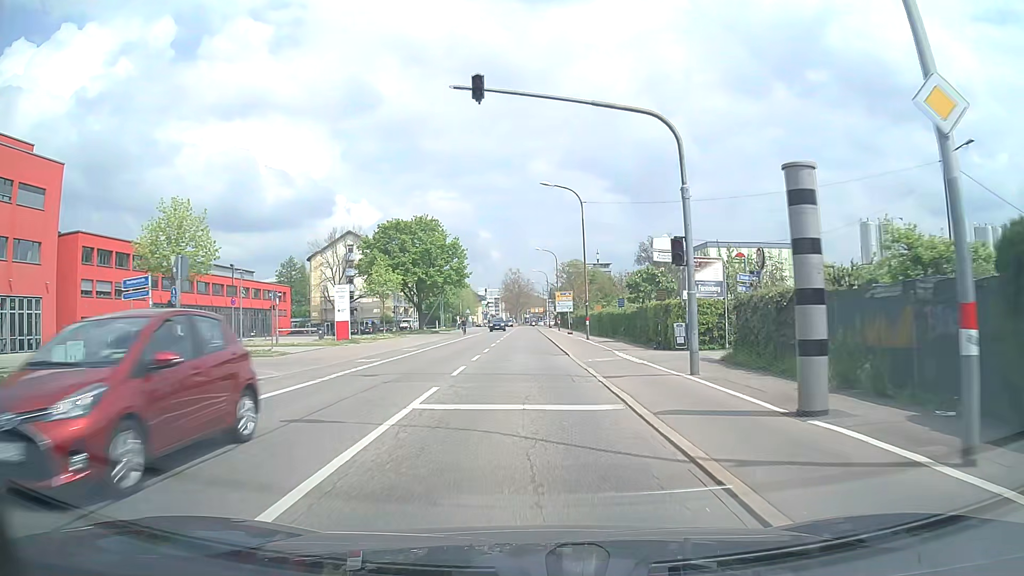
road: secondary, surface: asphalt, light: Day
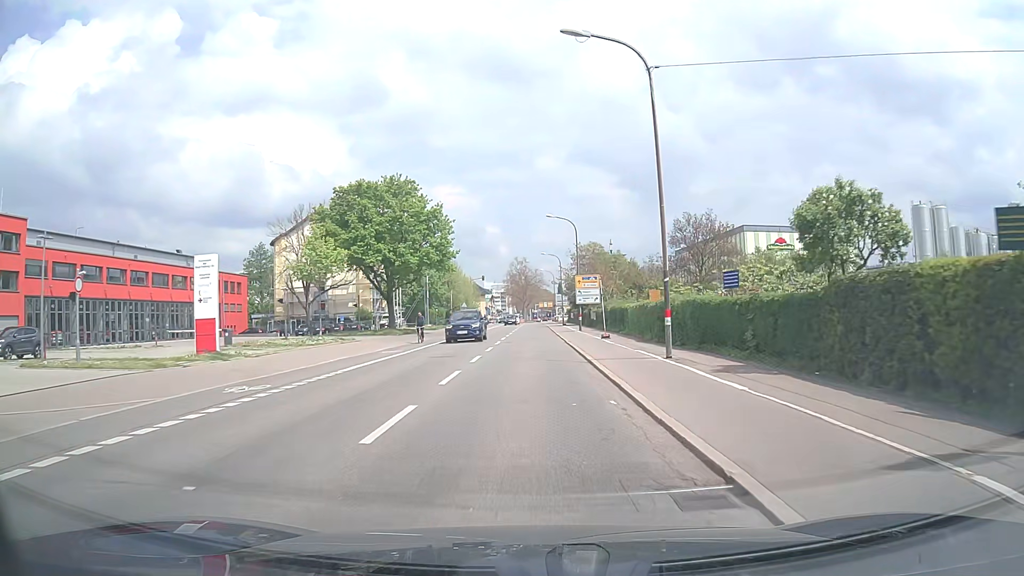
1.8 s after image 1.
(-0.1, +21.3) m; -1°
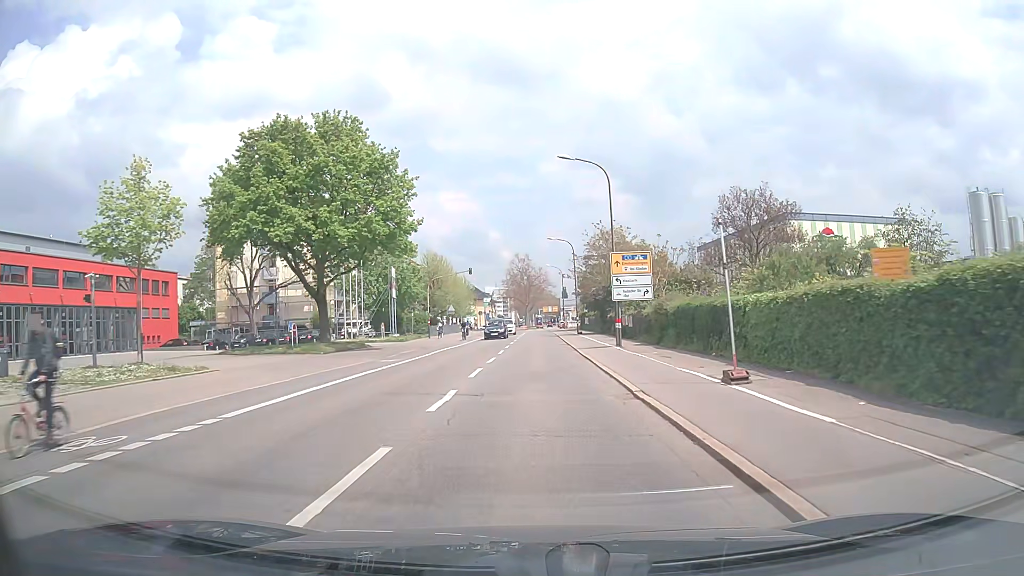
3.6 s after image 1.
(+0.1, +21.0) m; 0°
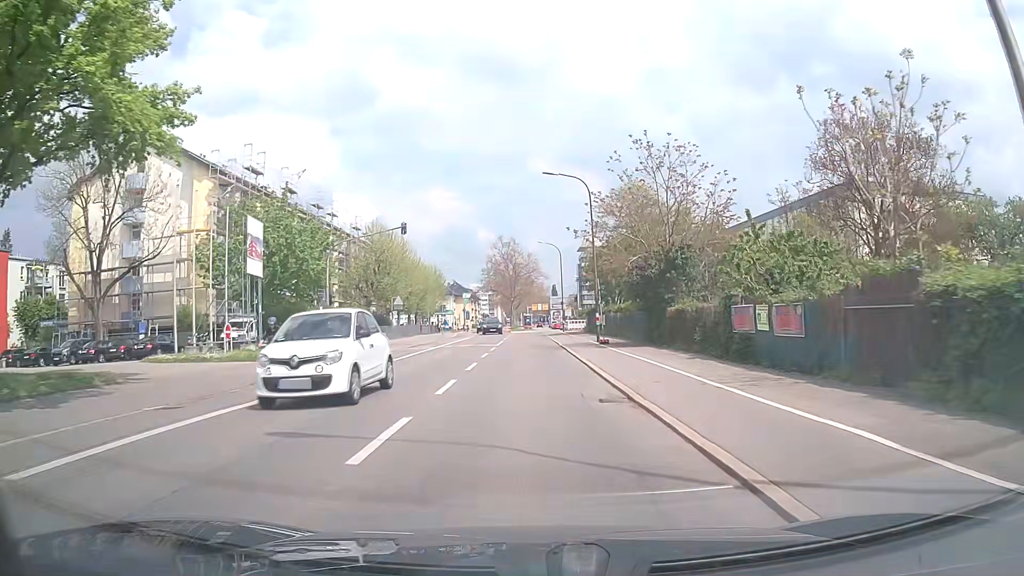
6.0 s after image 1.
(+0.2, +28.0) m; +1°
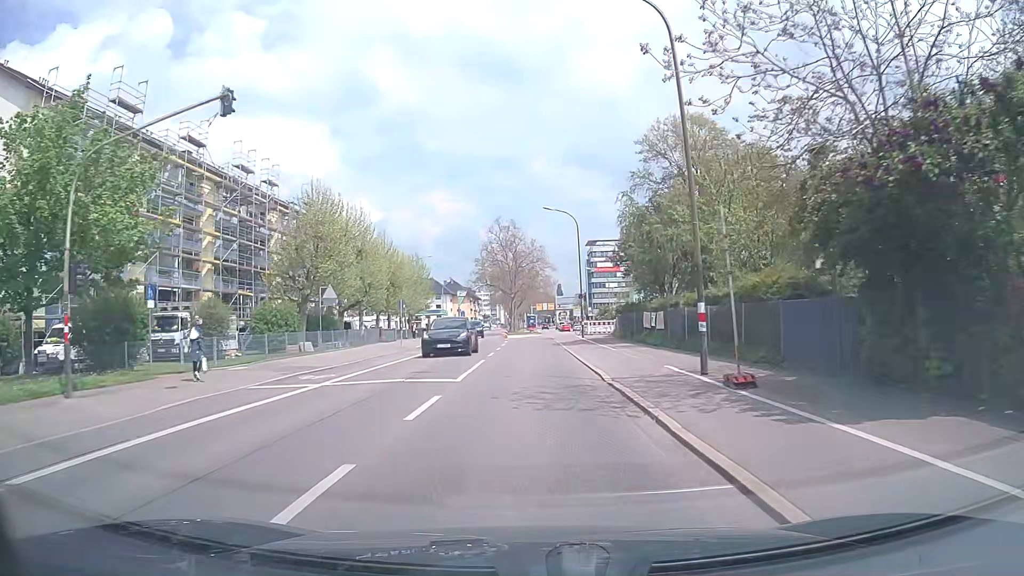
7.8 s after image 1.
(-0.2, +21.1) m; 0°
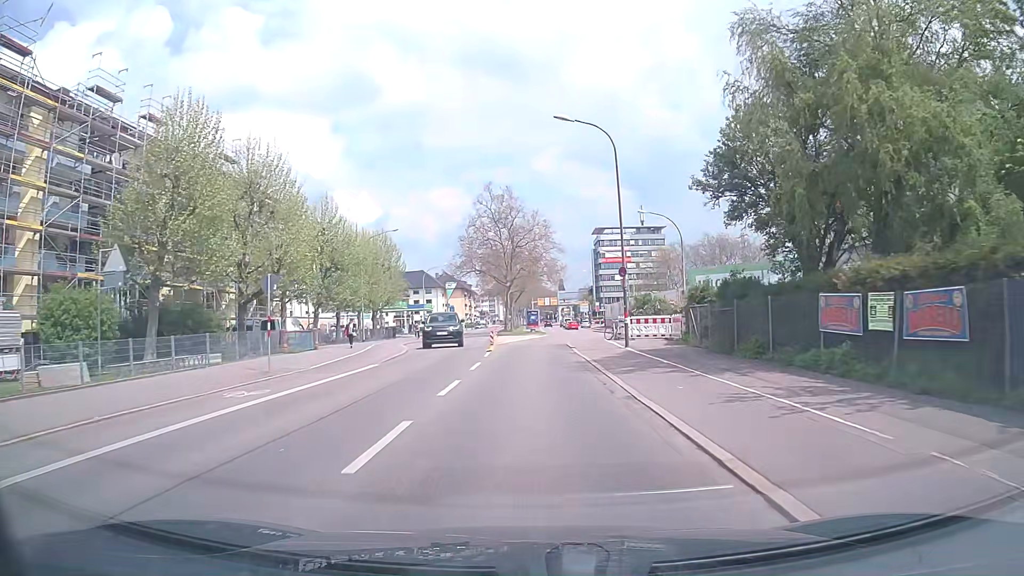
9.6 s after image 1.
(-0.2, +21.0) m; -1°
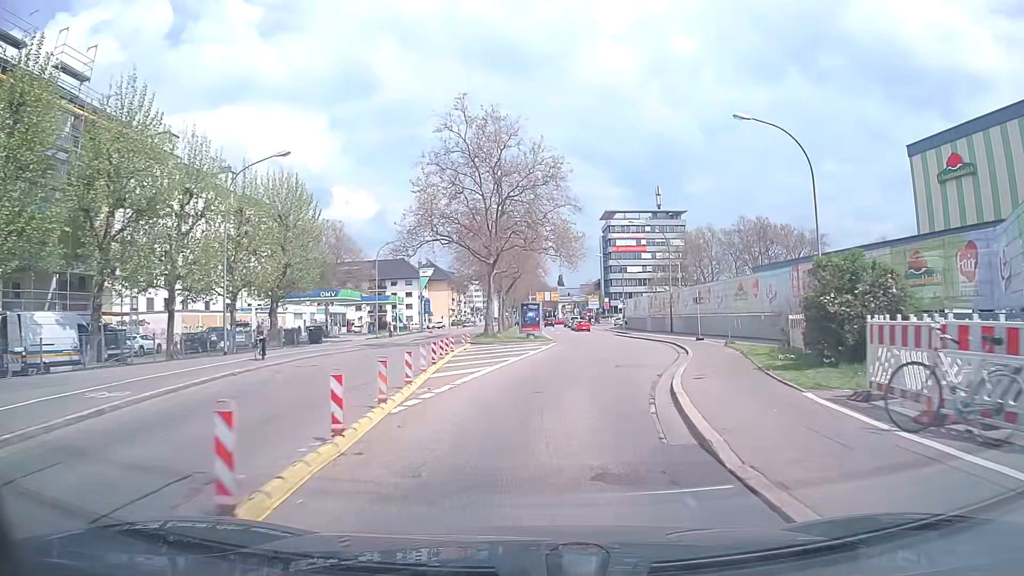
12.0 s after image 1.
(+0.2, +27.3) m; +1°
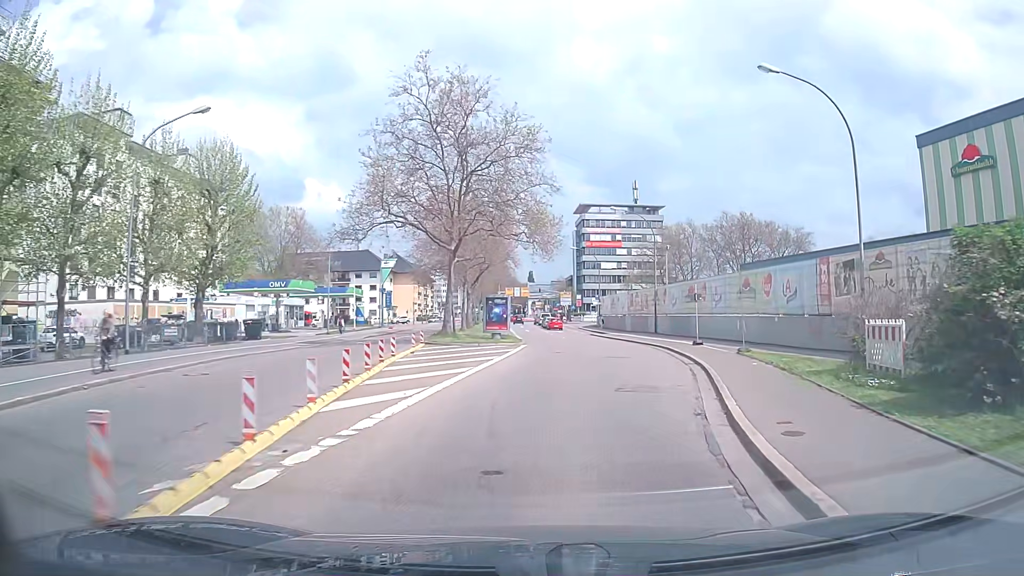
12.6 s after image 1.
(+0.1, +6.5) m; +2°
(0, +10) (+2, +20) (+3, +30) (+4, +40) (+4, +50) (+4, +60) (+4, +70) (+3, +80) (+3, +90) (+3, +100) m
